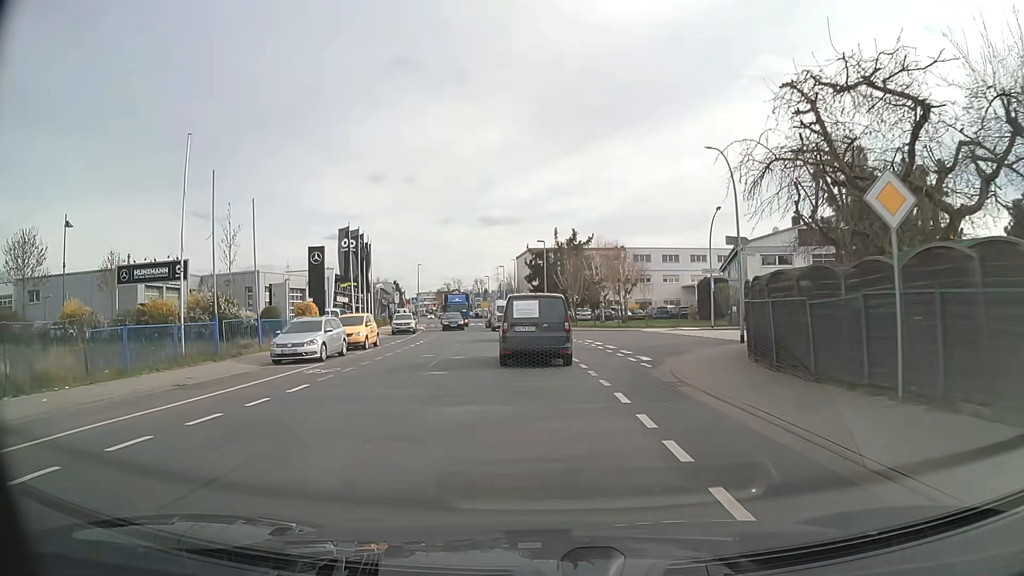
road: tertiary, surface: asphalt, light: Day
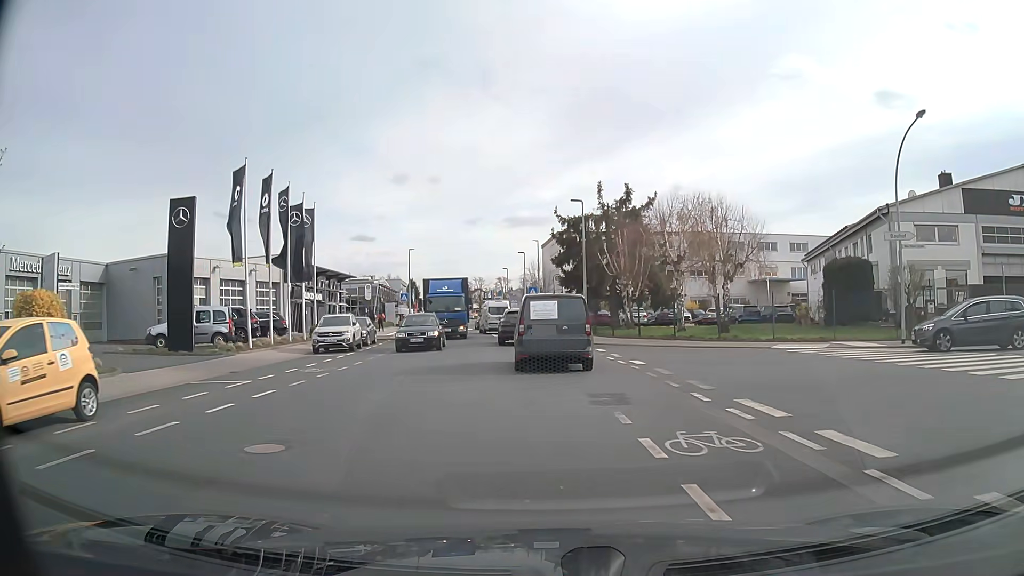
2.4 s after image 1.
(-0.5, +22.3) m; -2°
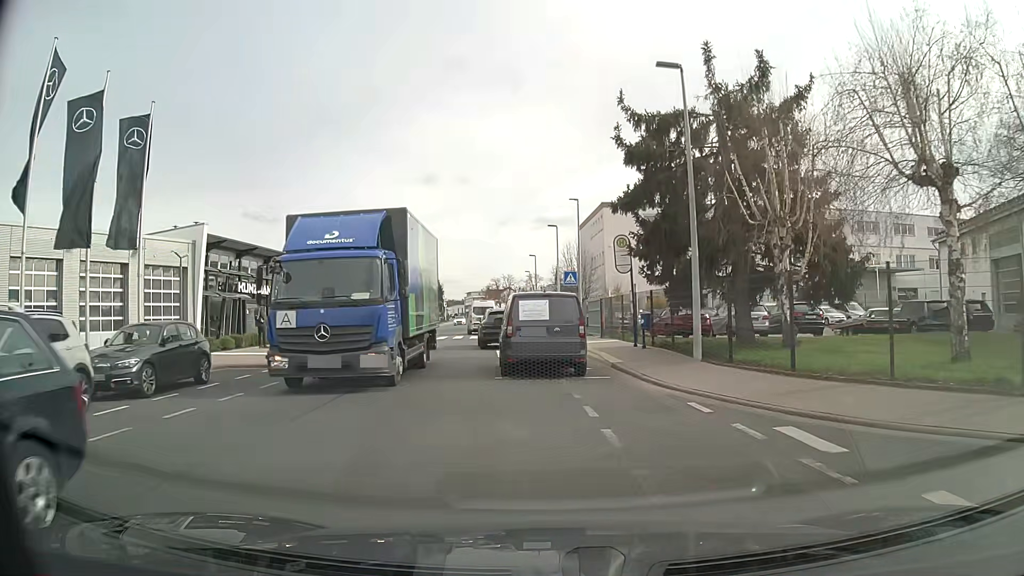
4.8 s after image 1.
(-0.5, +21.4) m; -3°
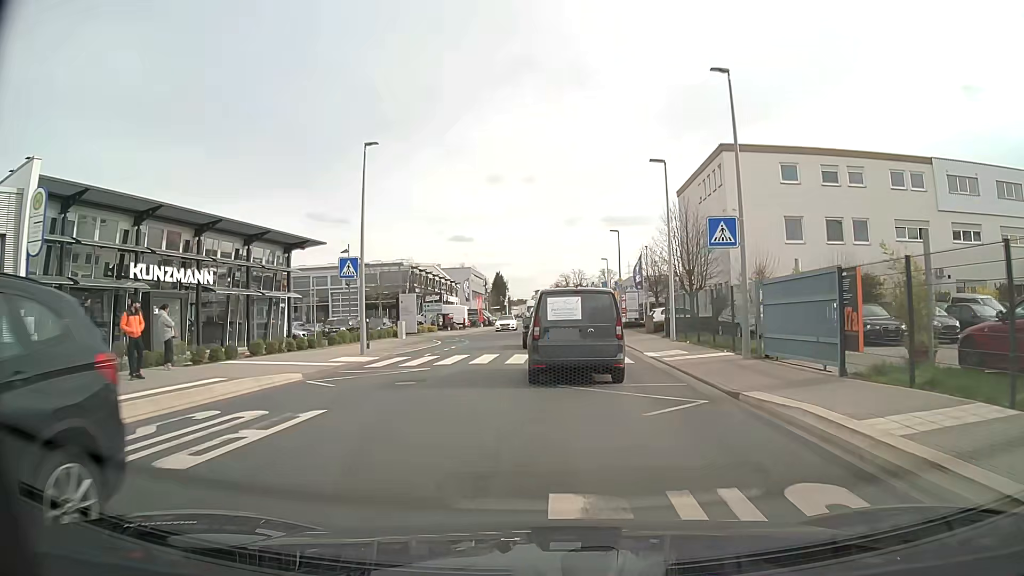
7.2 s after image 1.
(-1.1, +20.7) m; -6°
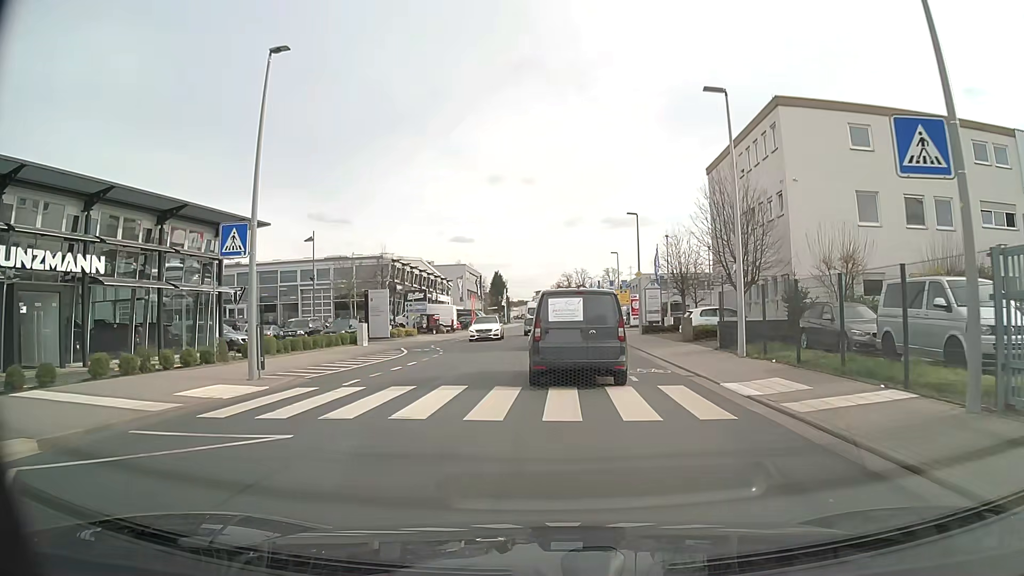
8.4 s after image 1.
(0.0, +9.7) m; 0°
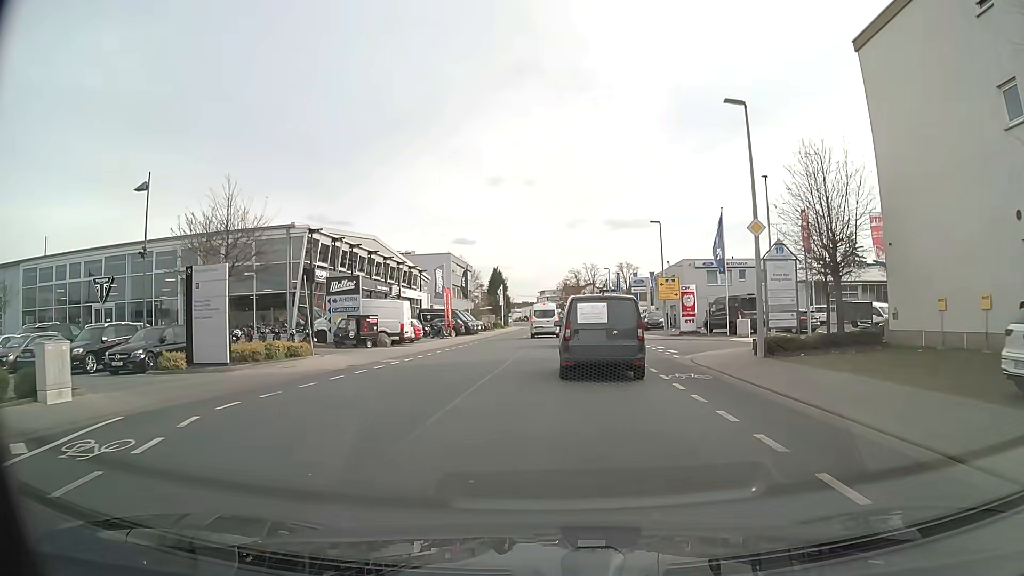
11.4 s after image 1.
(-0.1, +23.5) m; -1°
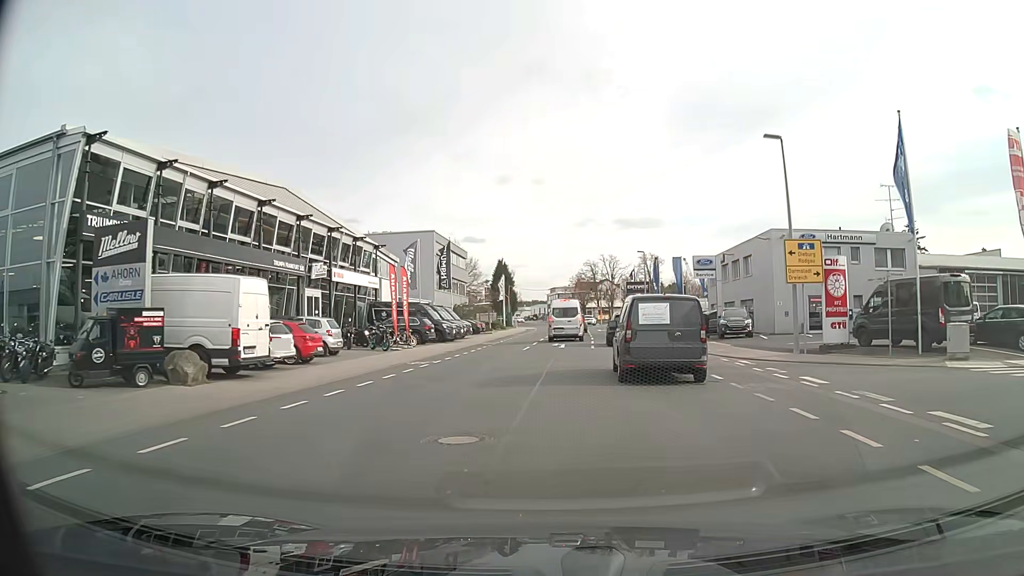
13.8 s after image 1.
(-0.1, +22.4) m; -1°
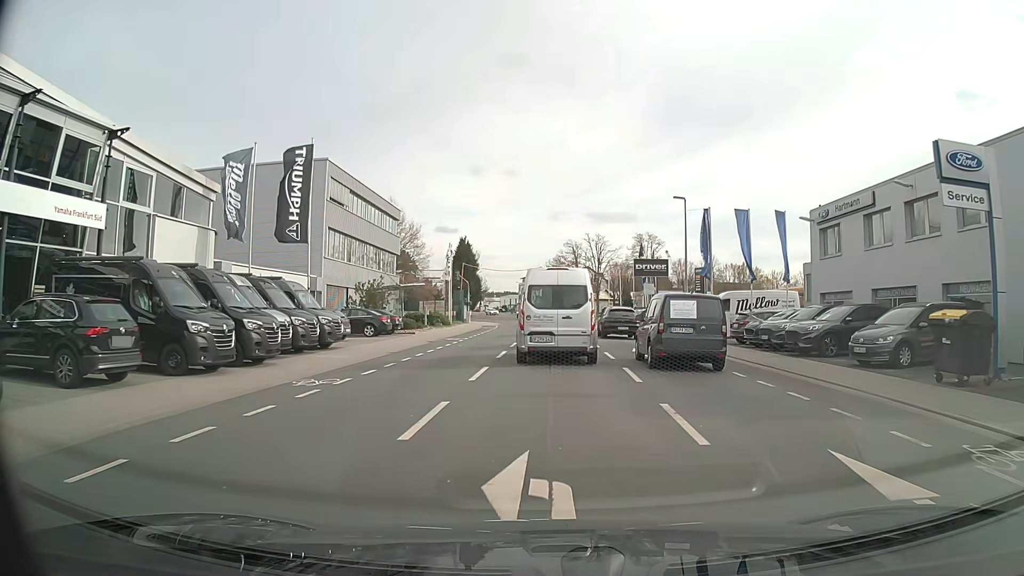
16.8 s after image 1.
(+0.6, +28.6) m; +3°
(0, +10) (0, +20) (0, +30) (0, +40) (+1, +50) (+1, +60) (+2, +70) (+2, +80) (0, +90) (-6, +97) m
